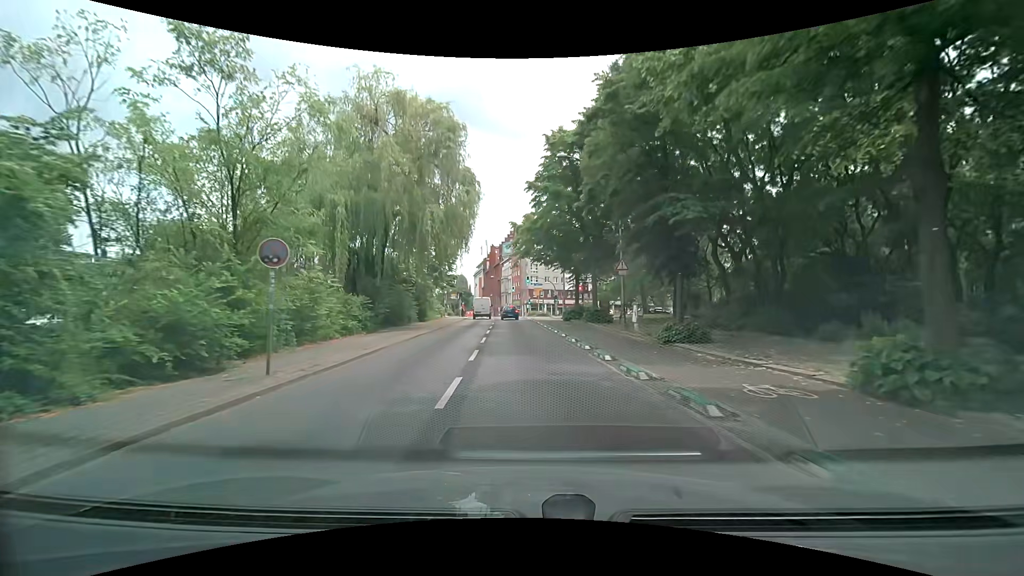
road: primary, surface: asphalt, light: Day
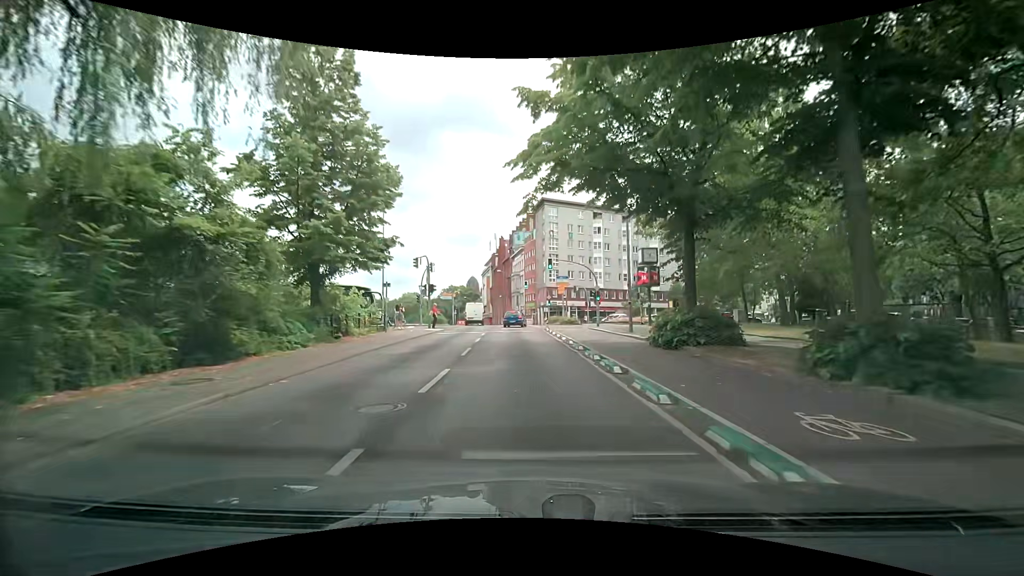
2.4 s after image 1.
(-0.4, +28.9) m; -2°
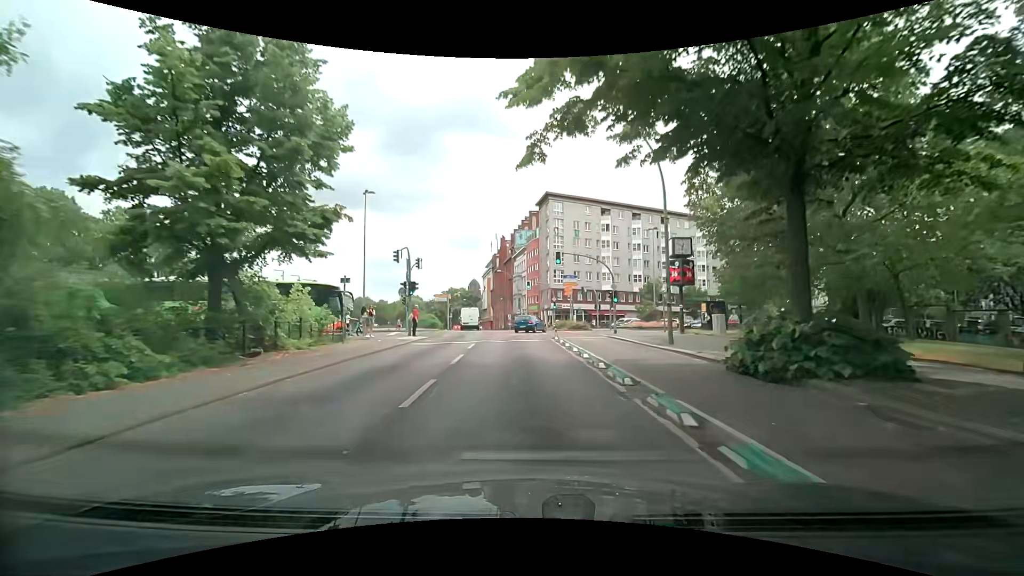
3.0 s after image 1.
(0.0, +7.0) m; 0°
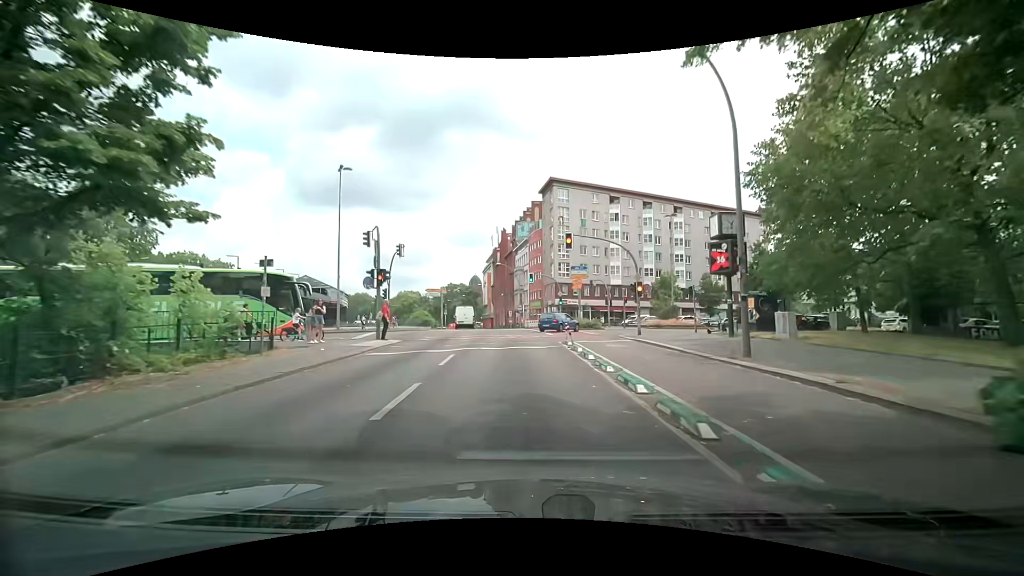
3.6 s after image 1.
(0.0, +6.7) m; 0°
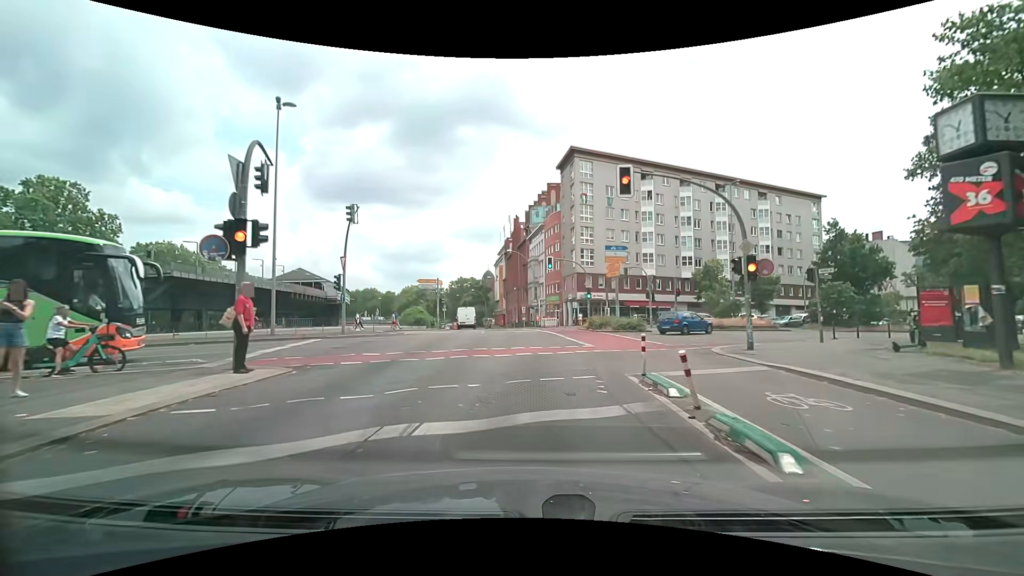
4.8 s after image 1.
(-0.1, +12.0) m; -1°
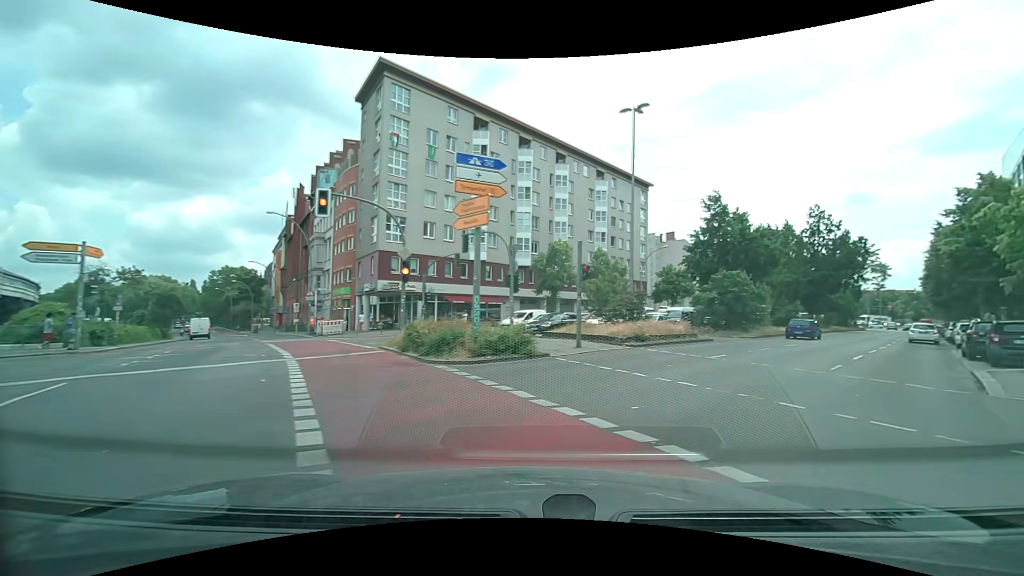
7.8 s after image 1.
(+1.1, +20.2) m; +22°
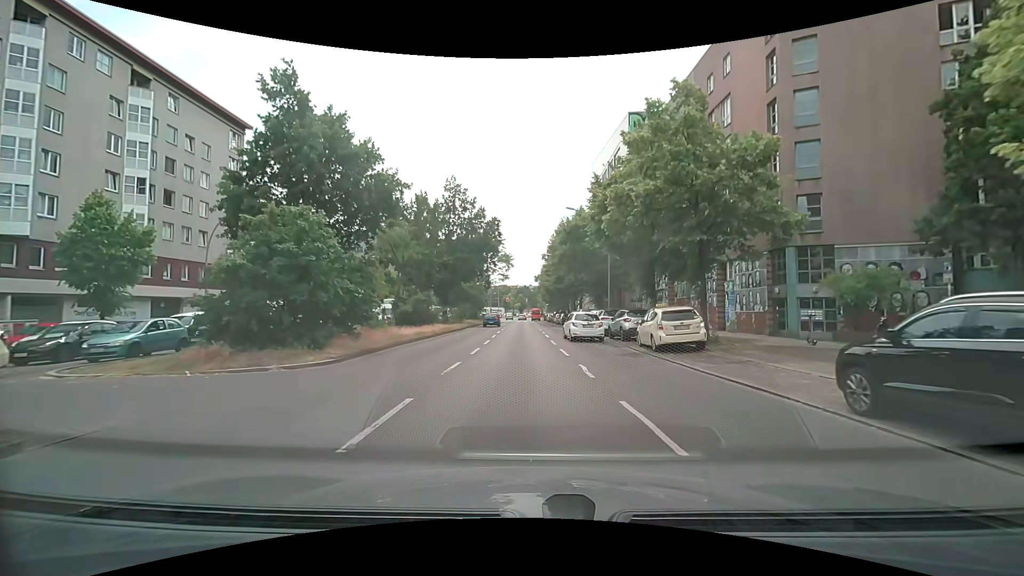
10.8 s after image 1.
(+9.8, +20.6) m; +39°
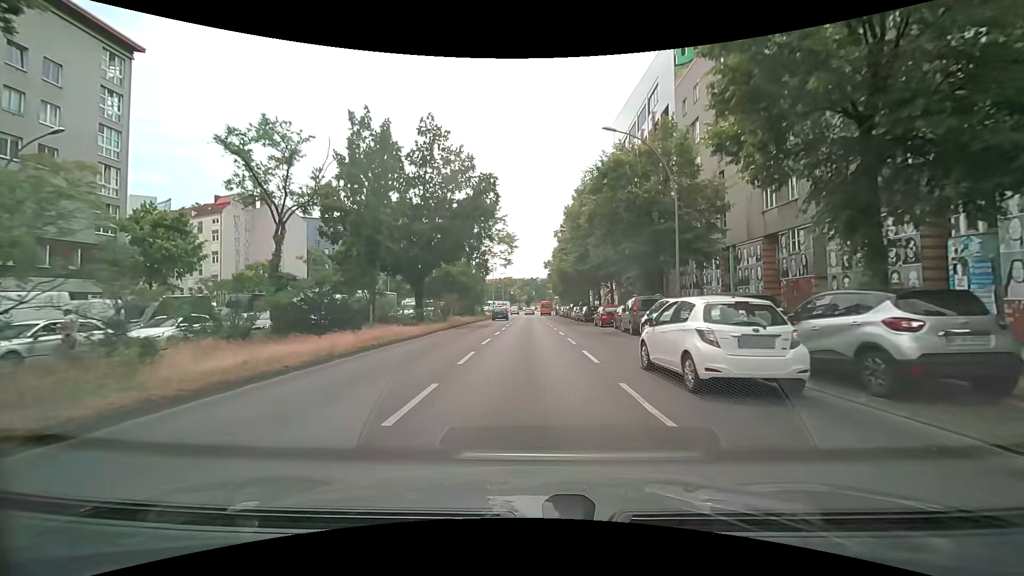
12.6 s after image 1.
(-0.2, +17.3) m; -1°
